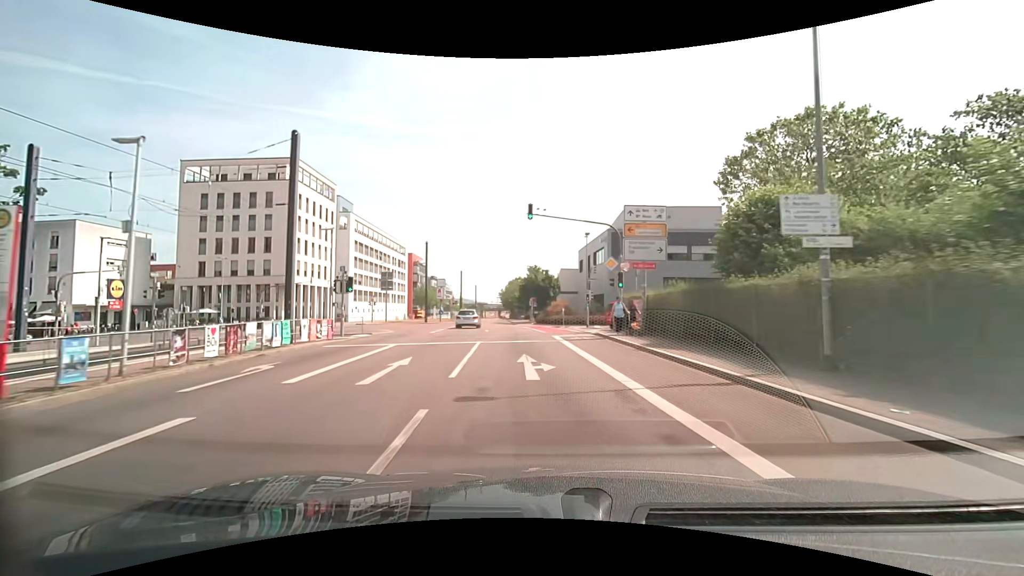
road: secondary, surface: asphalt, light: Day
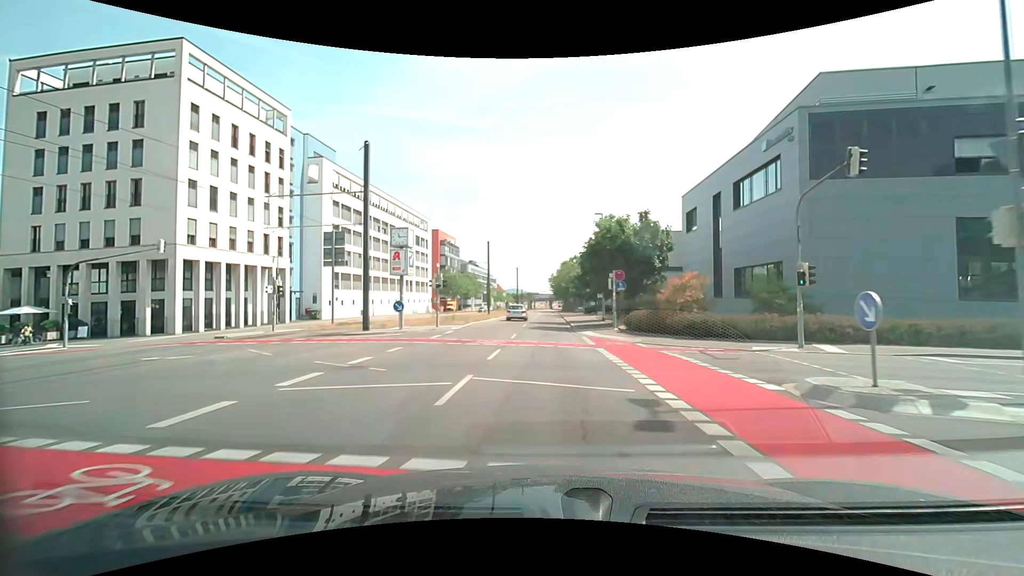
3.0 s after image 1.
(-2.4, +35.4) m; -6°
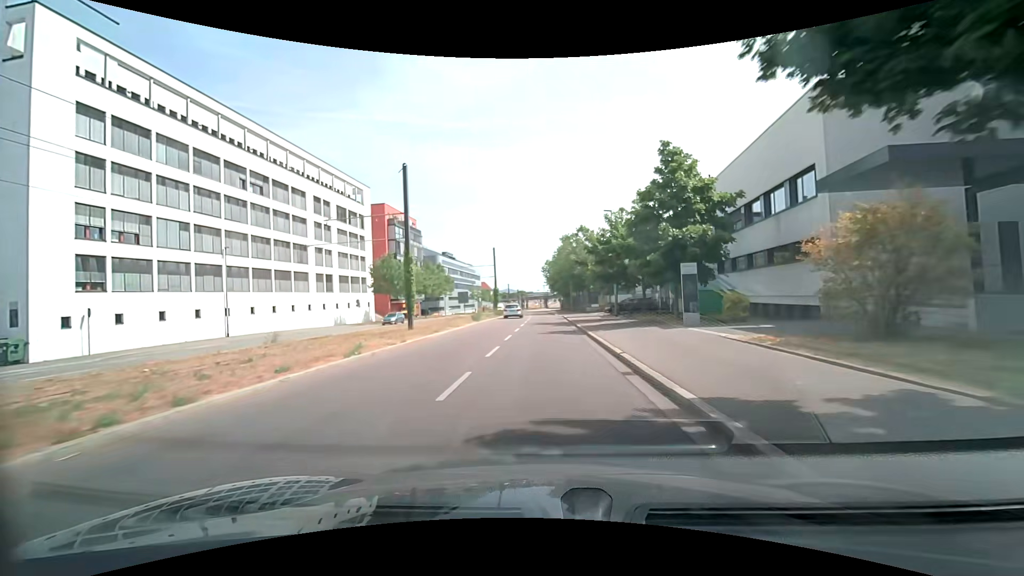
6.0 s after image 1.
(0.0, +37.7) m; +1°
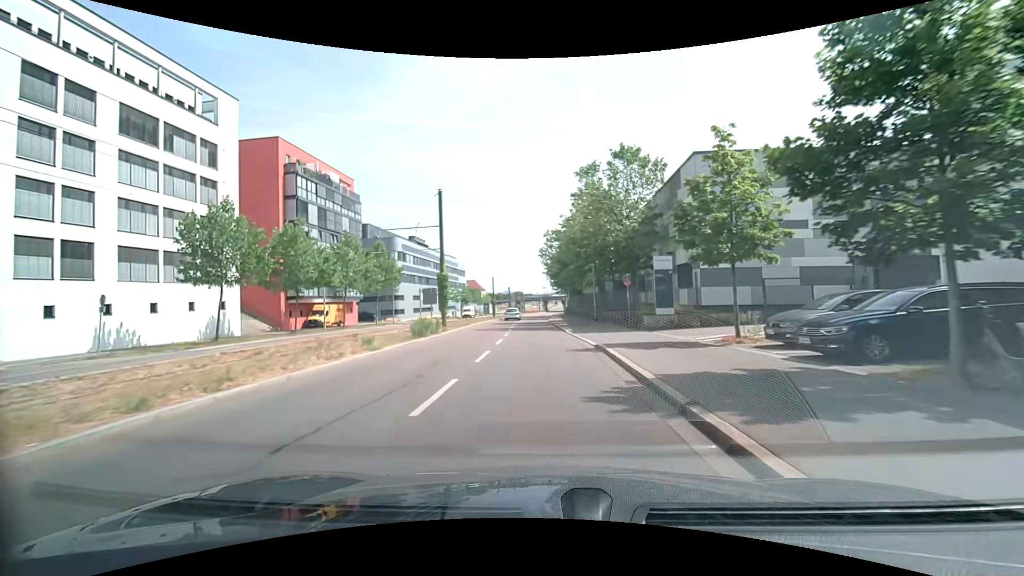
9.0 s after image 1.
(+0.2, +37.0) m; 0°
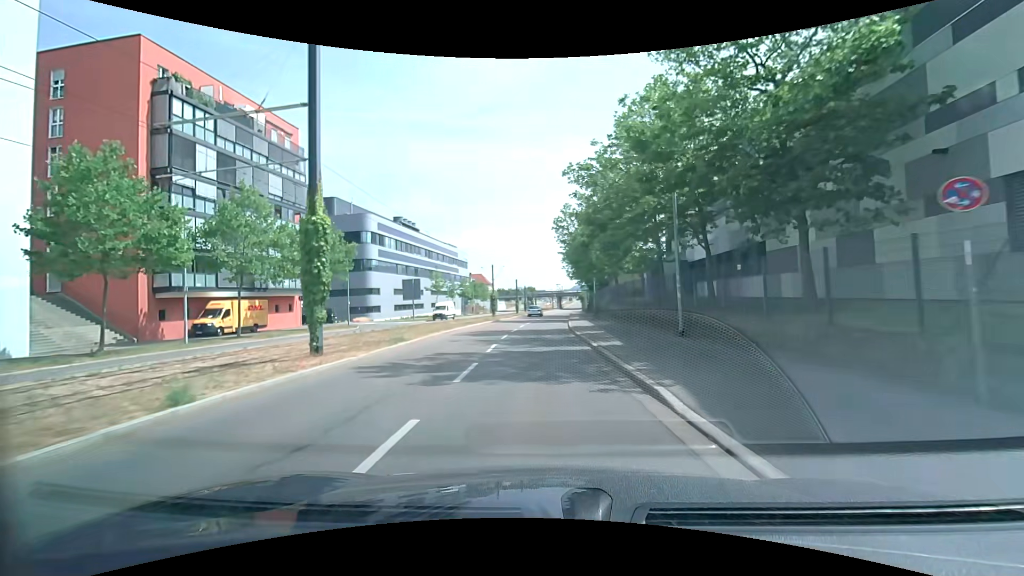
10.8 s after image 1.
(-0.2, +21.3) m; -1°
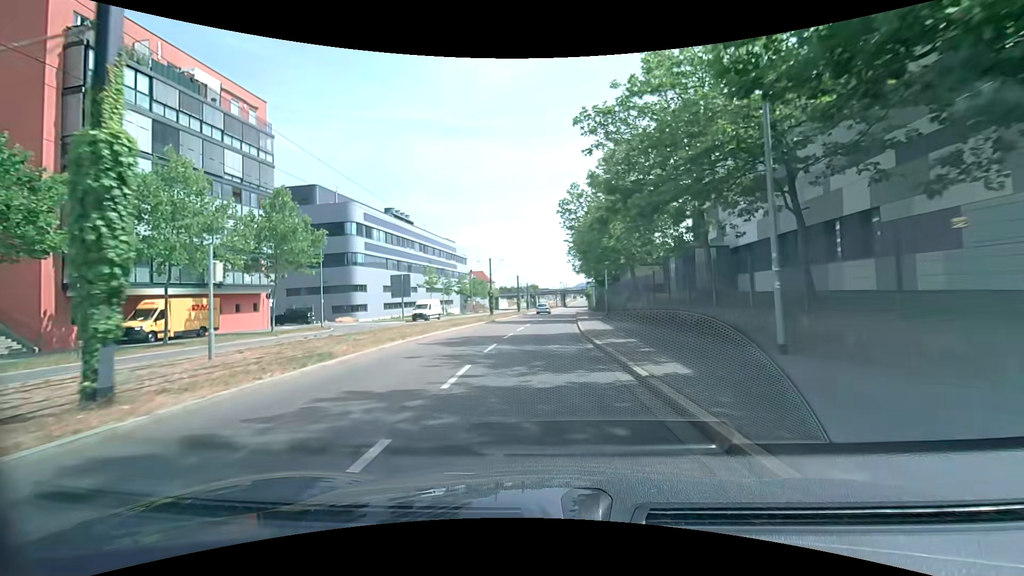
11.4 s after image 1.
(0.0, +7.1) m; -1°
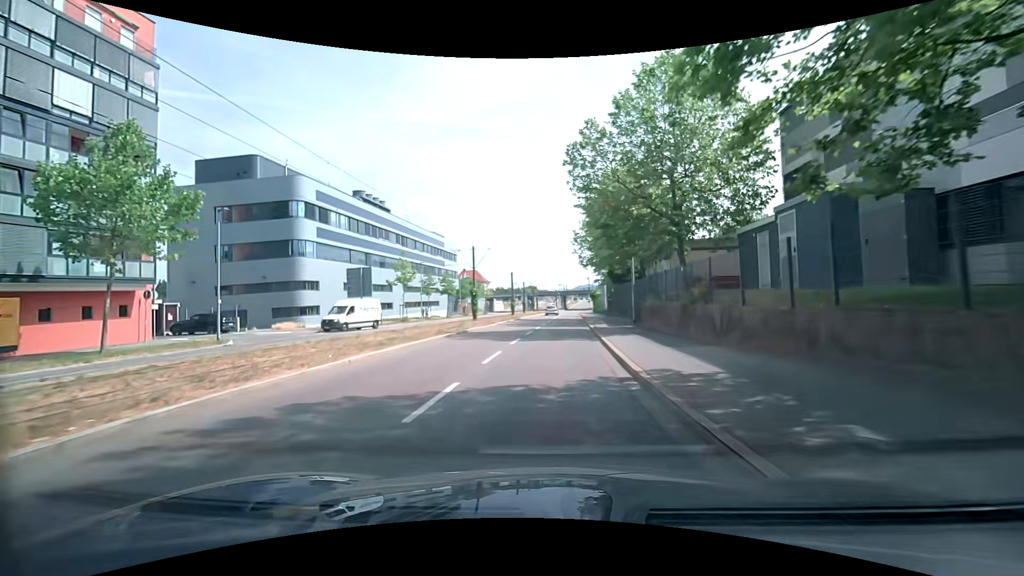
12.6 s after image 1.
(0.0, +14.3) m; 0°
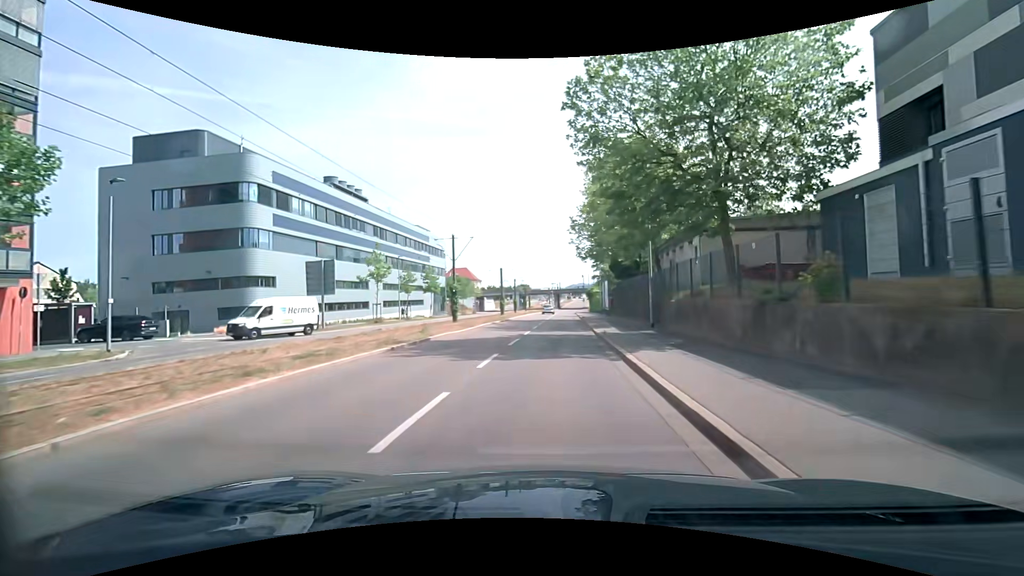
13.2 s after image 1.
(+0.1, +7.2) m; +1°
(0, +10) (+1, +20) (+1, +30) (+1, +40) (+2, +50) (+2, +60) (+3, +70) (+3, +80) (+4, +90) (+5, +100) m
